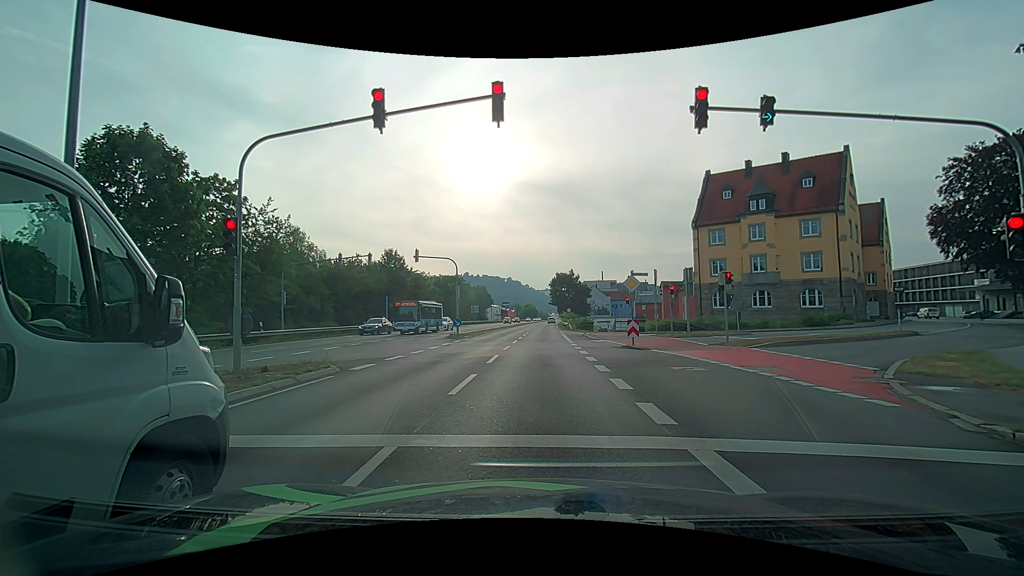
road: primary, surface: asphalt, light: Day
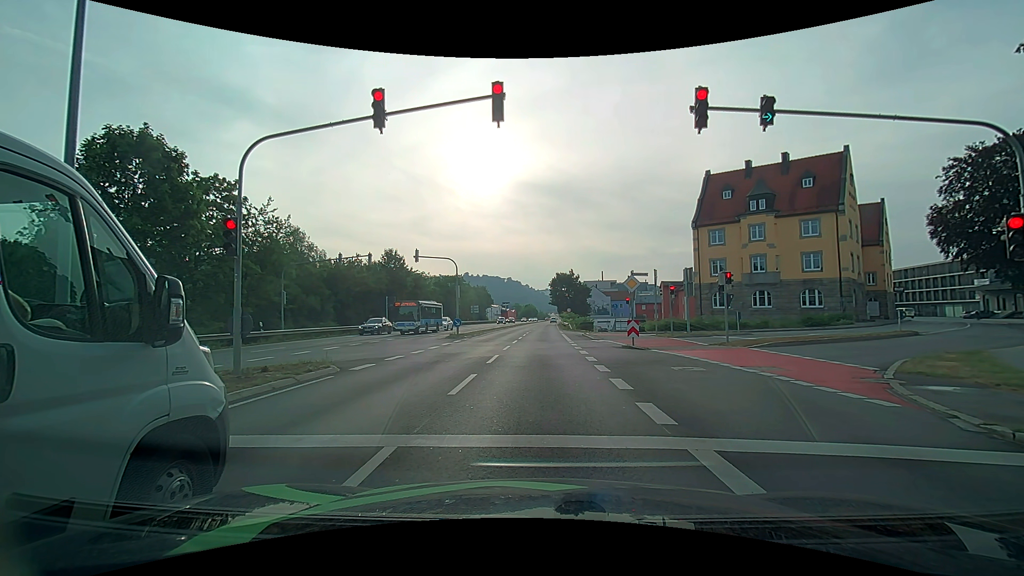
(0.0, 0.0) m; 0°
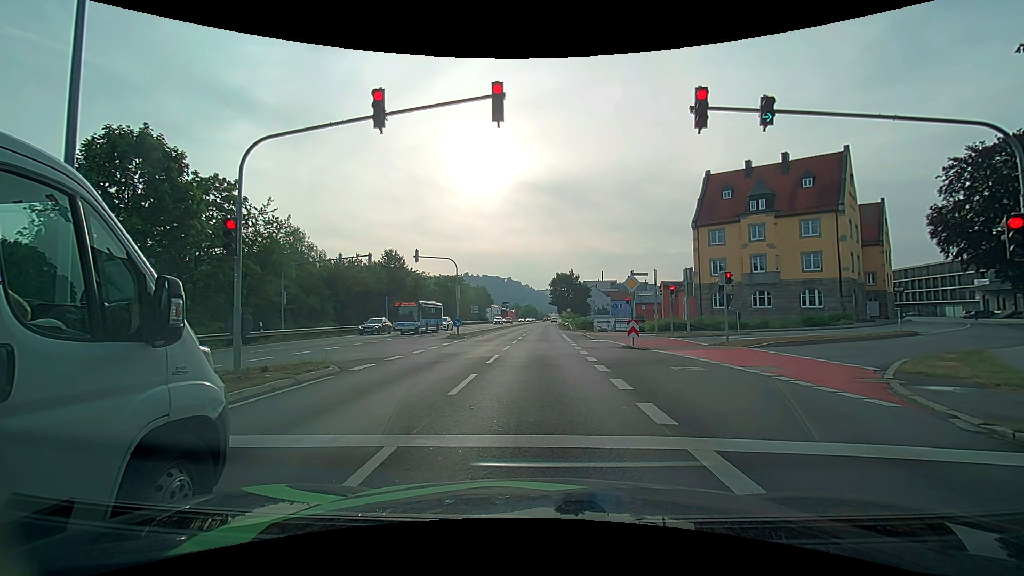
(0.0, 0.0) m; 0°
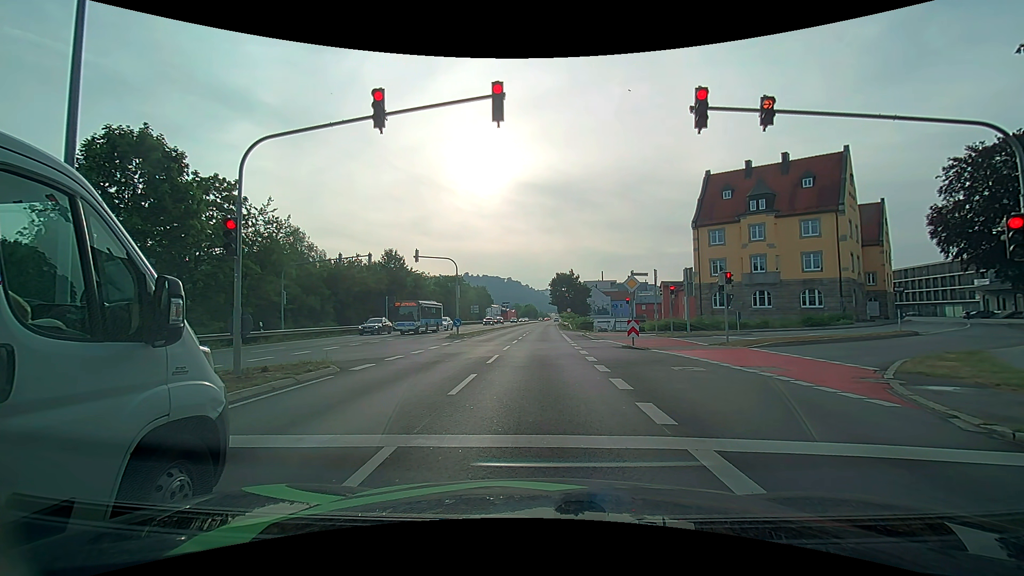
(0.0, 0.0) m; 0°
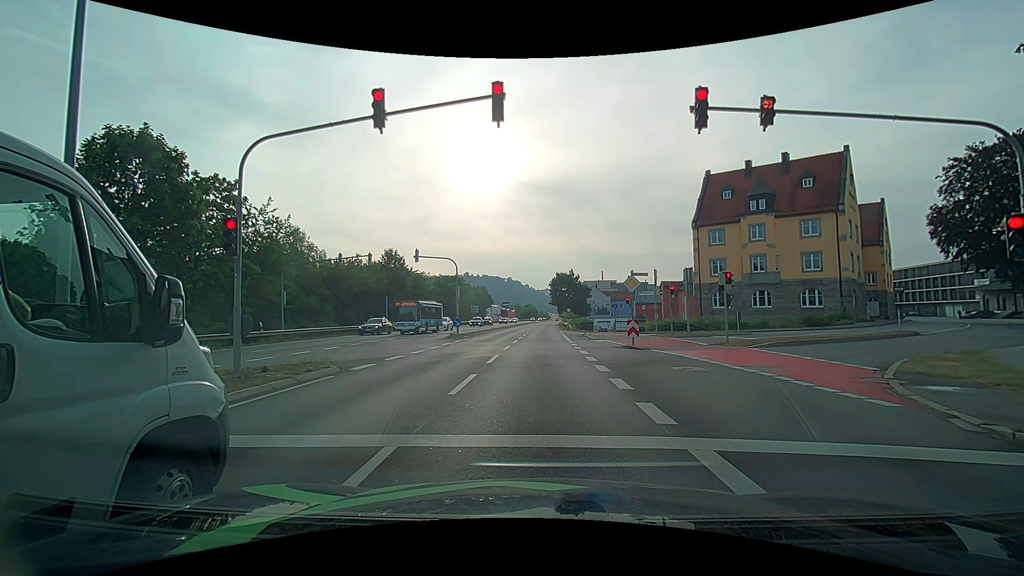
(0.0, 0.0) m; 0°
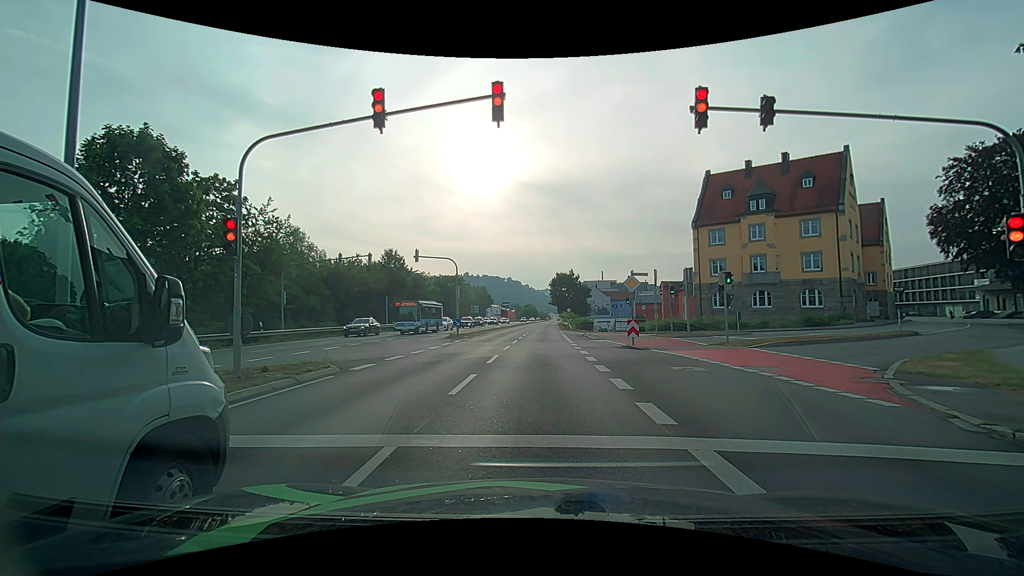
(0.0, 0.0) m; 0°
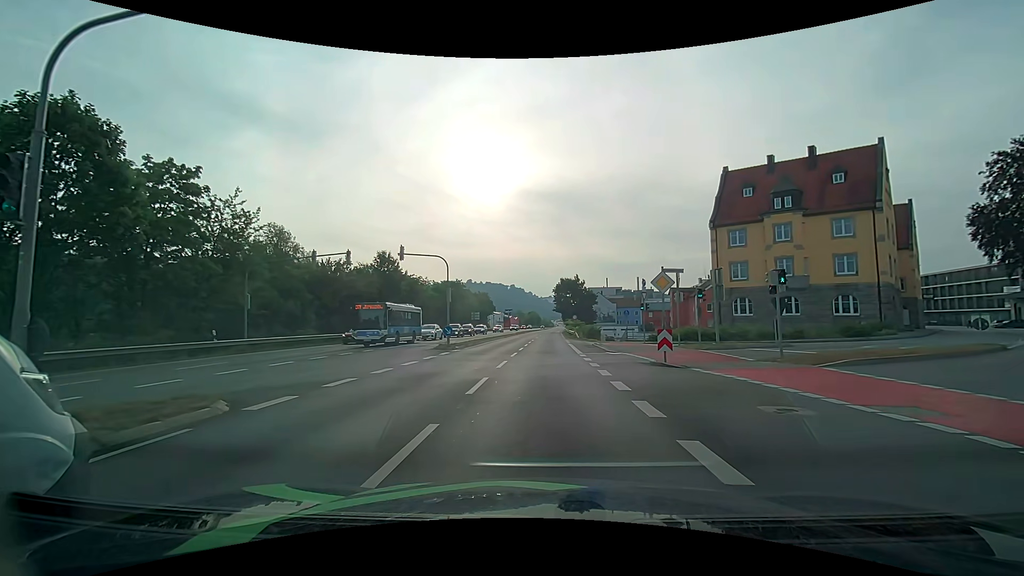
(-0.1, +5.5) m; -2°
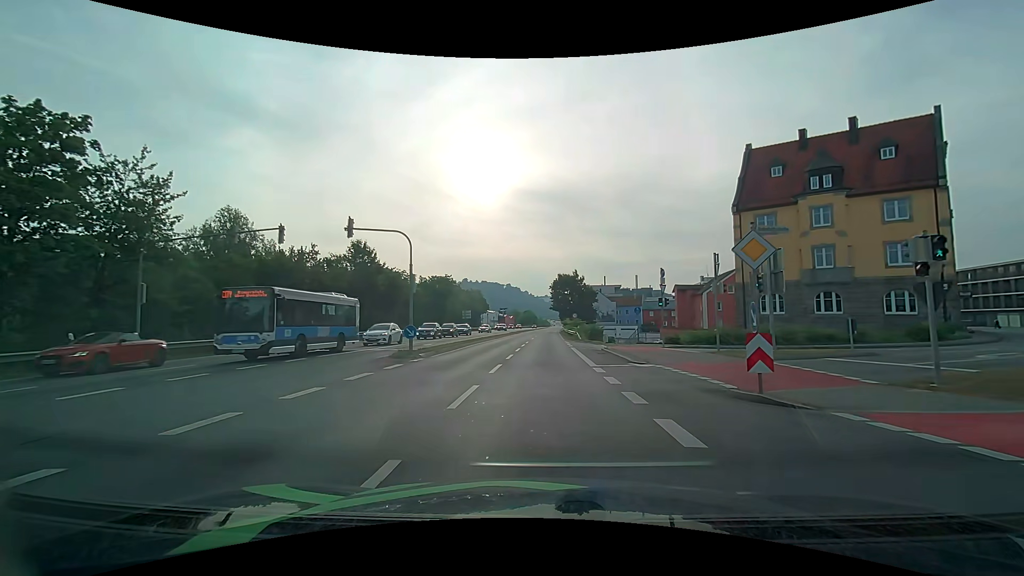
(+0.1, +8.3) m; 0°
(0, +10) (0, +20) (0, +30) (+1, +40) (+1, +50) (+1, +60) (+1, +70) (+2, +80) (+2, +90) (+3, +100) m
